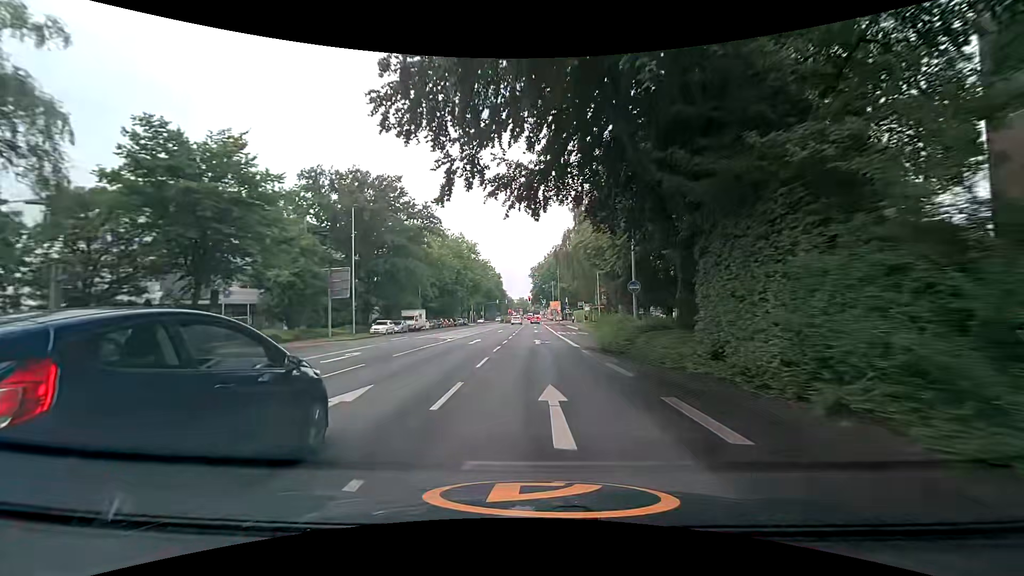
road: secondary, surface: asphalt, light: Day
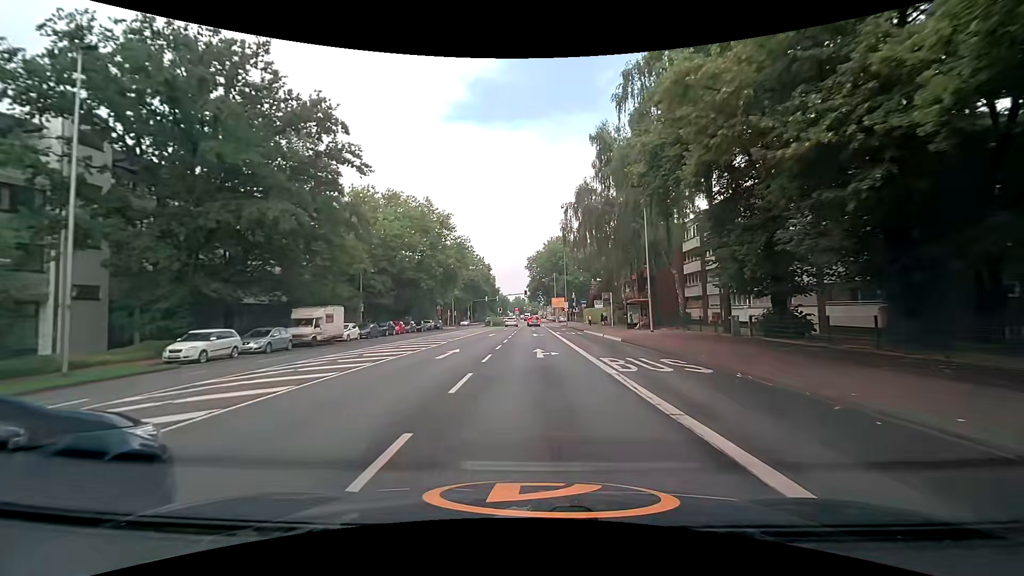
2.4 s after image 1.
(+0.2, +28.5) m; 0°
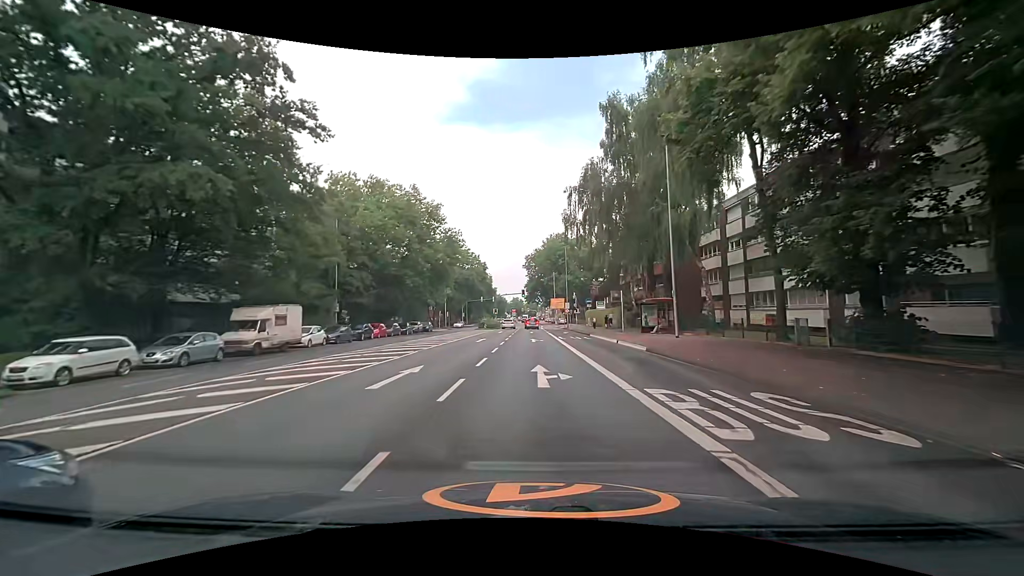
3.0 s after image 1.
(+0.1, +6.7) m; +1°
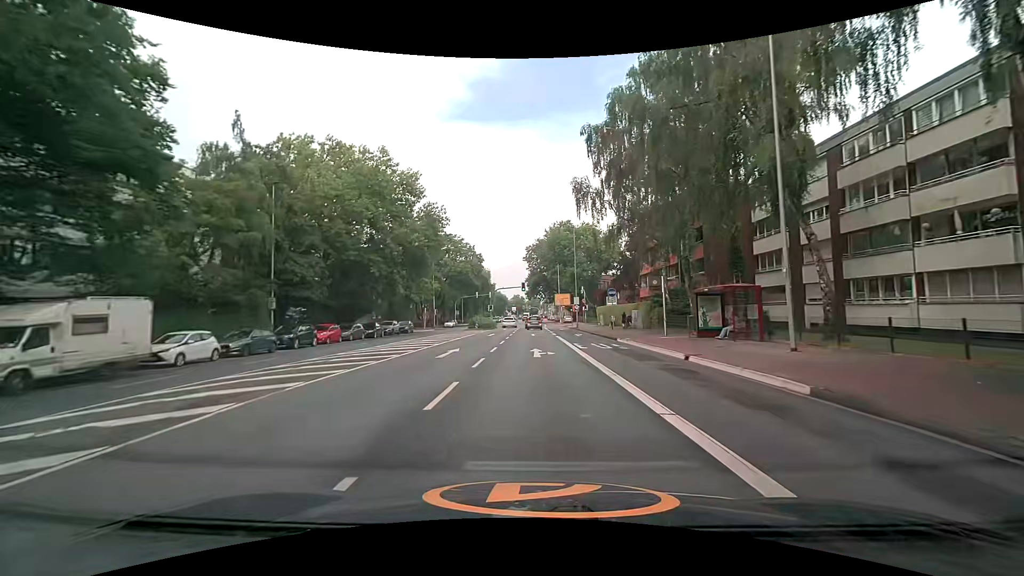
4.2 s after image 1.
(-0.1, +12.7) m; -1°
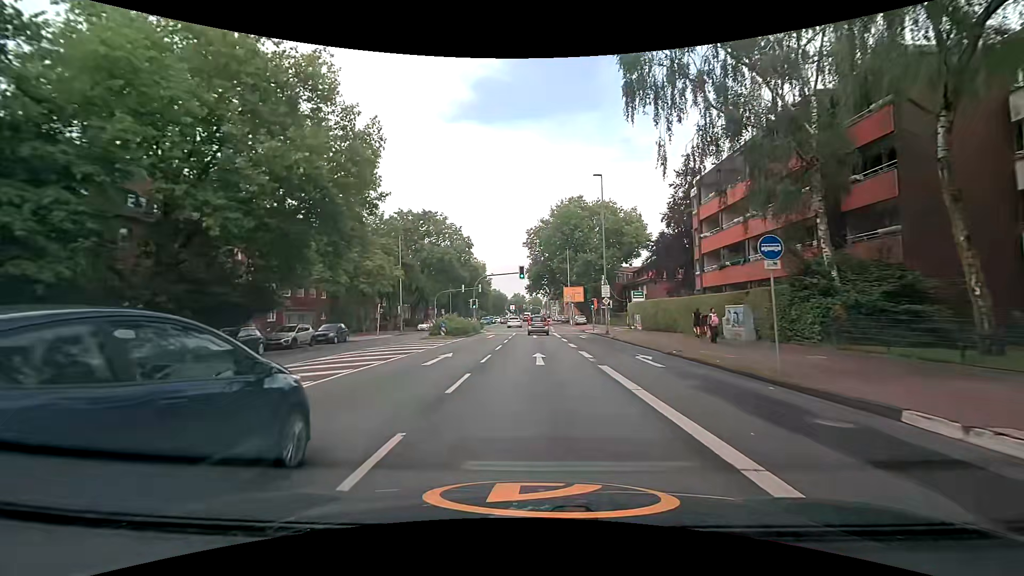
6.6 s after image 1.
(0.0, +22.4) m; 0°
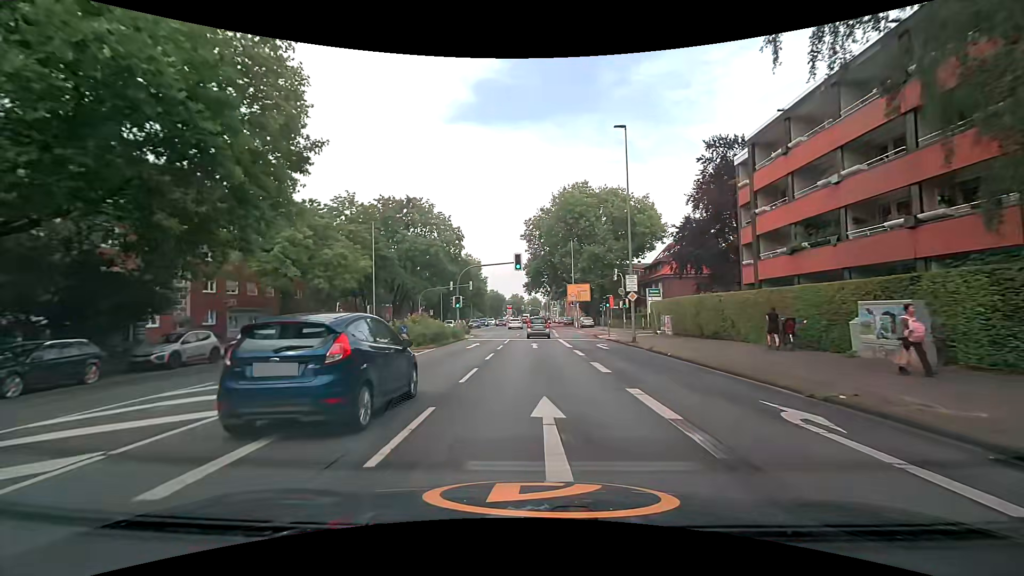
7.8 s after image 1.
(+0.1, +10.2) m; 0°
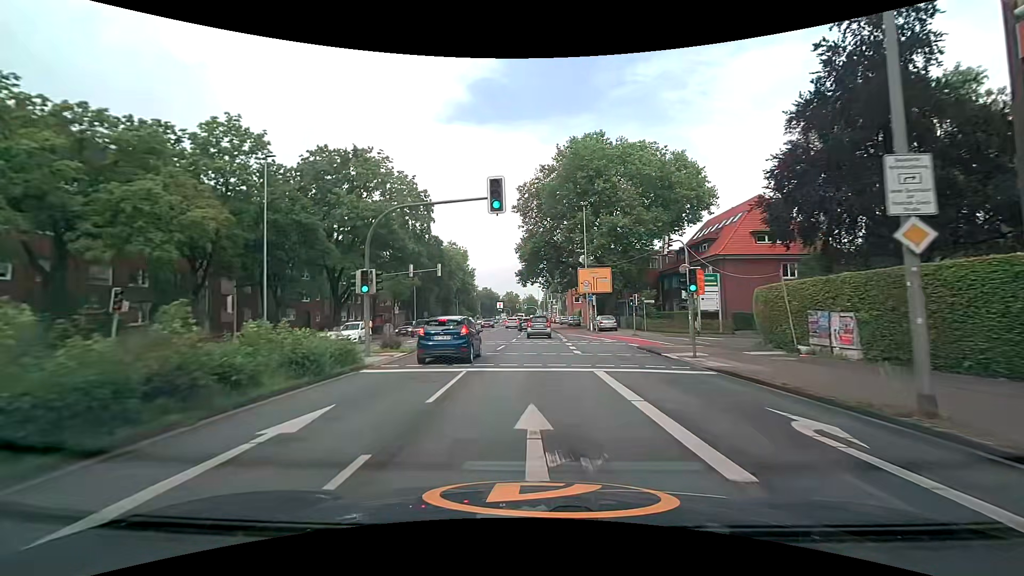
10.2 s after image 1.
(+0.1, +20.7) m; 0°
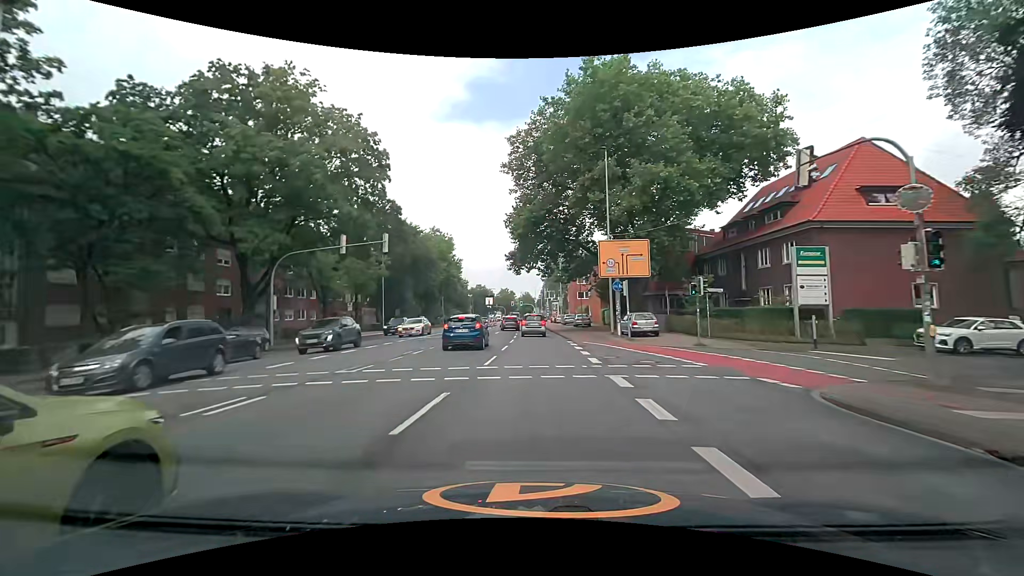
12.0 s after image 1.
(0.0, +16.2) m; 0°
(0, +10) (0, +20) (0, +30) (0, +40) (0, +50) (0, +60) (0, +70) (0, +80) (0, +90) (-1, +100) m
